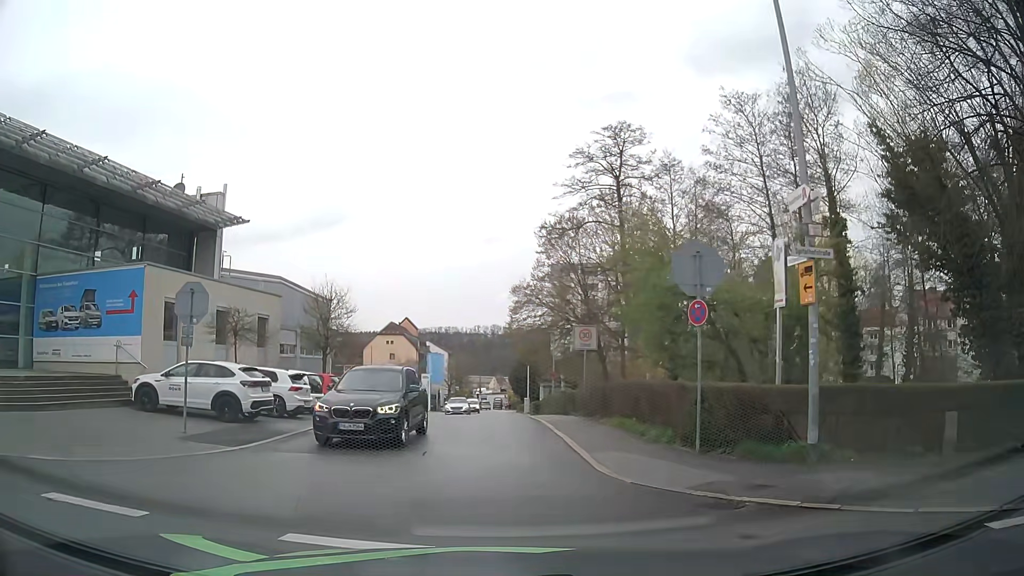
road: residential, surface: asphalt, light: Day
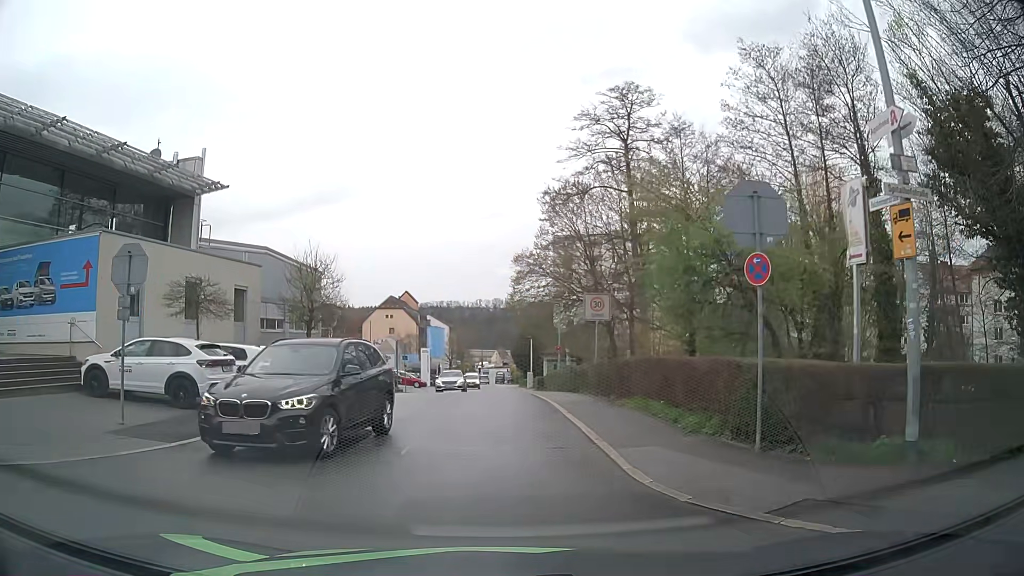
(0.0, +2.8) m; -1°
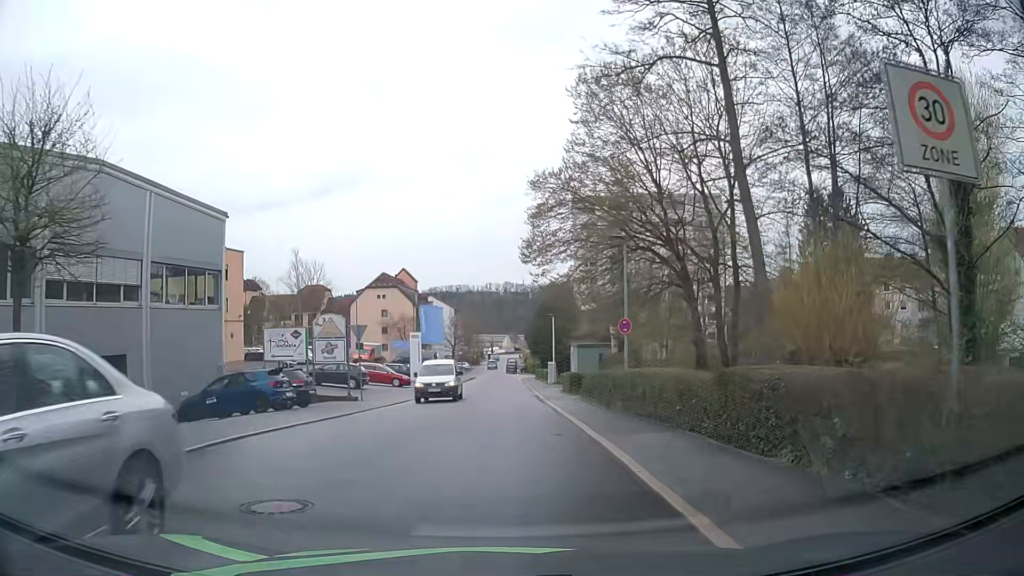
(-0.1, +18.2) m; -1°
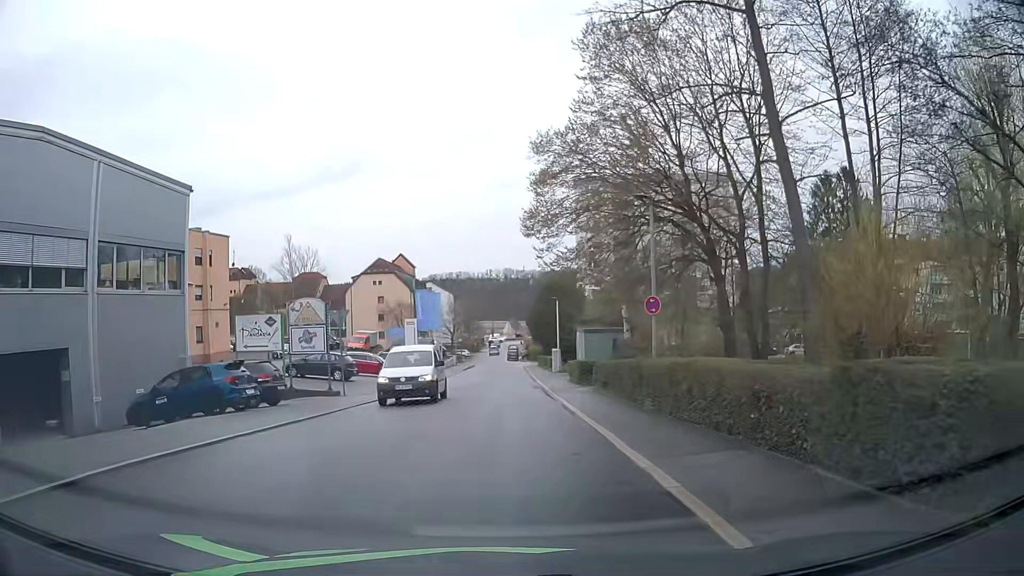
(0.0, +3.6) m; 0°
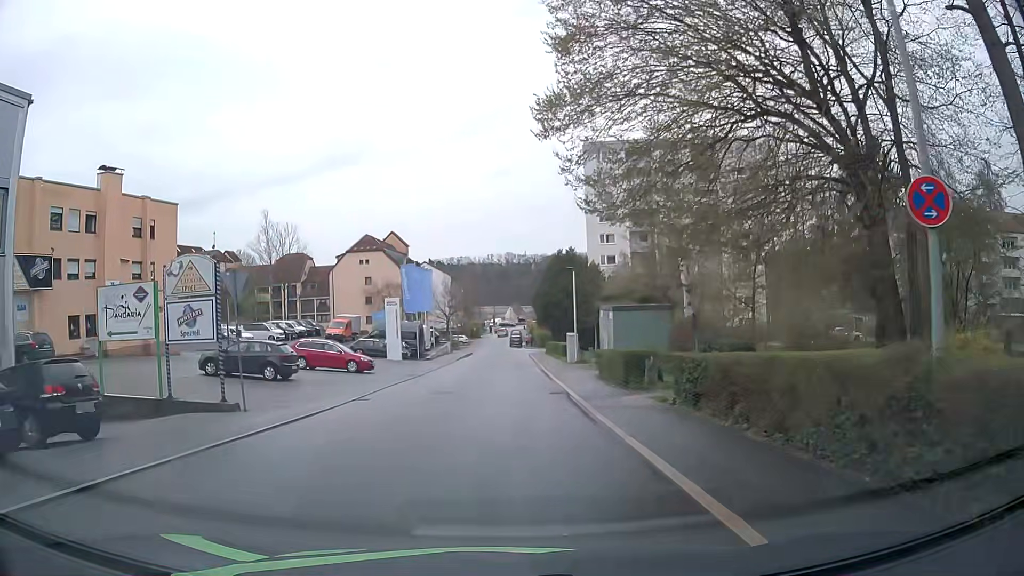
(-0.1, +10.8) m; -1°
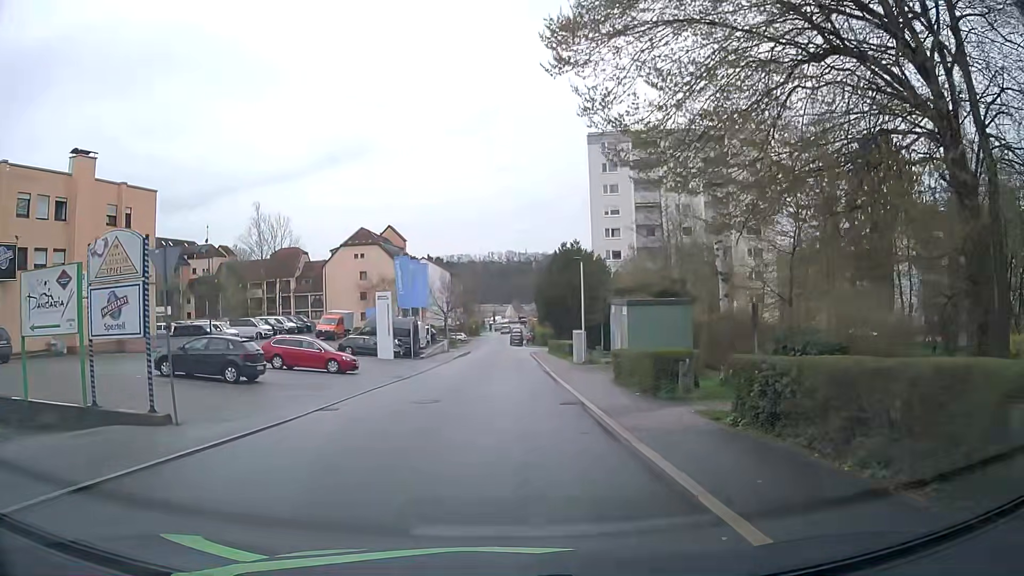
(0.0, +3.7) m; +1°
(0, +10) (0, +20) (0, +30) (0, +40) (0, +50) (0, +60) (+1, +70) (+9, +74) (+18, +71) (+28, +67) m
